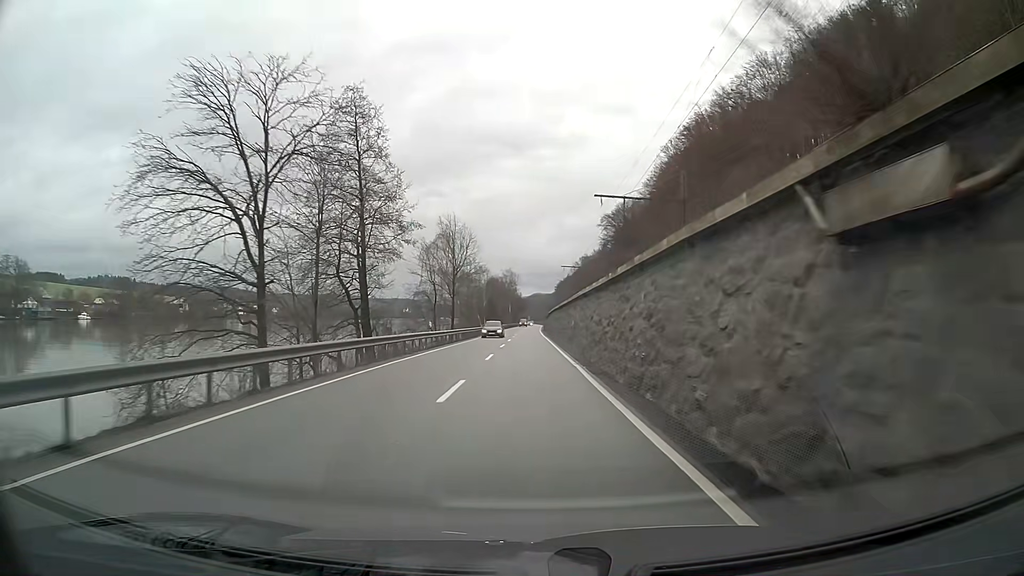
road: primary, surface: asphalt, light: Day
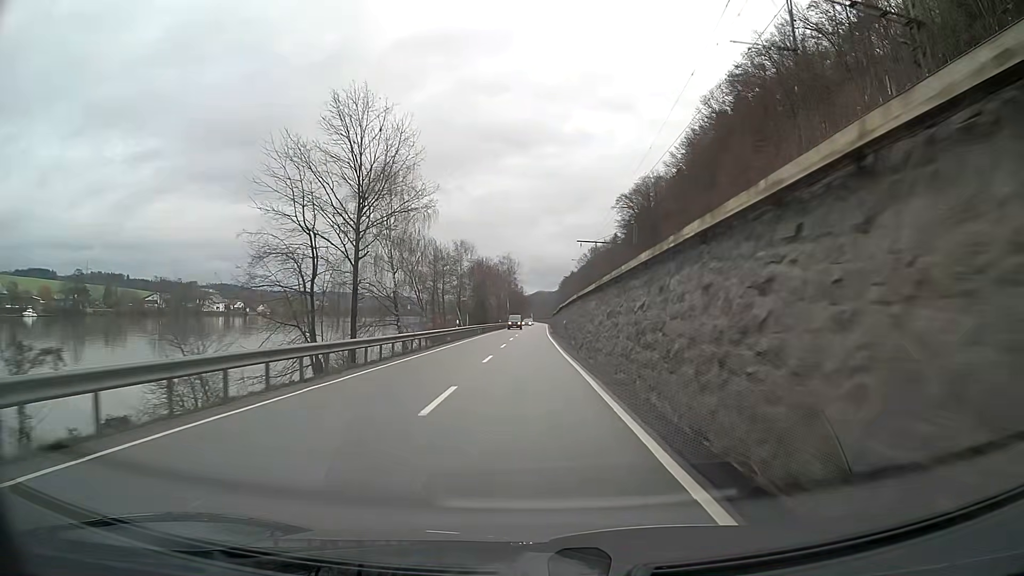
(-0.1, +37.5) m; 0°
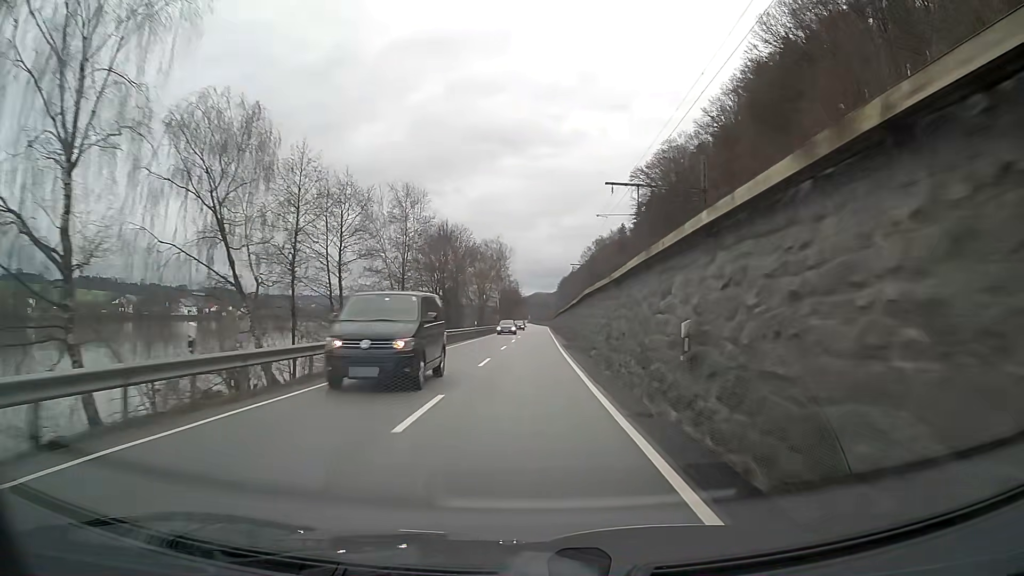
(+0.1, +37.6) m; 0°
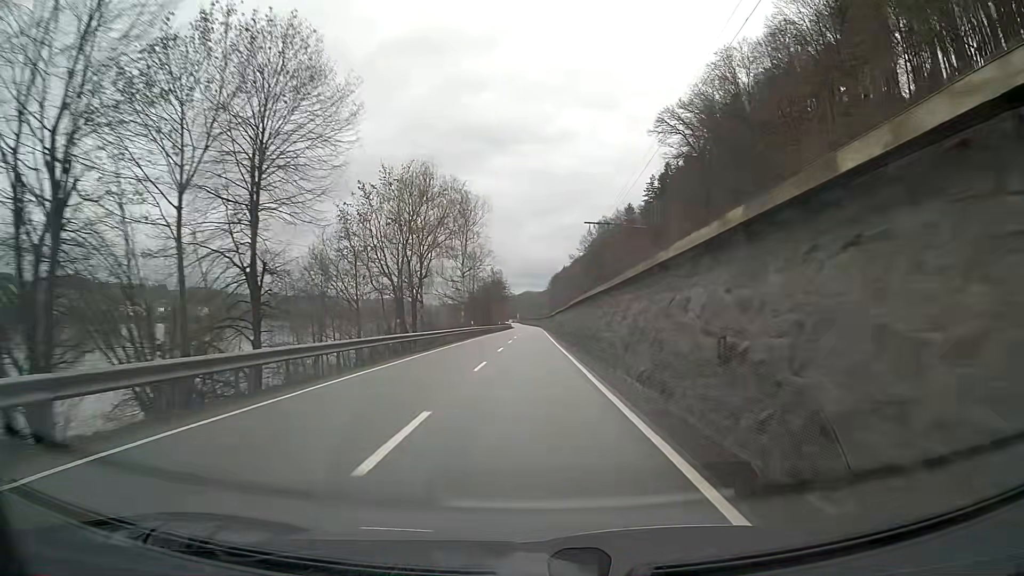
(+0.2, +50.0) m; +1°
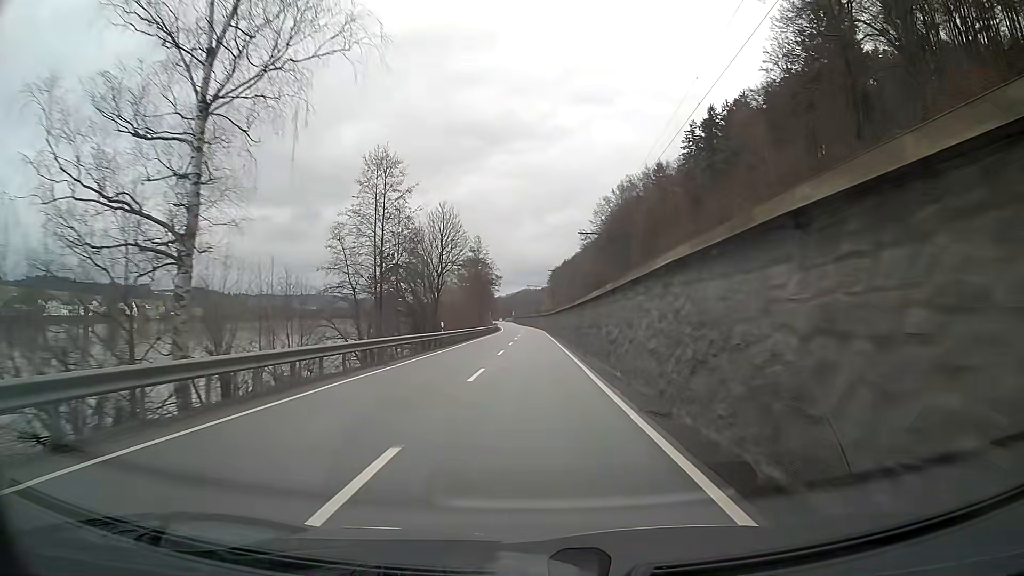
(+0.1, +62.5) m; 0°
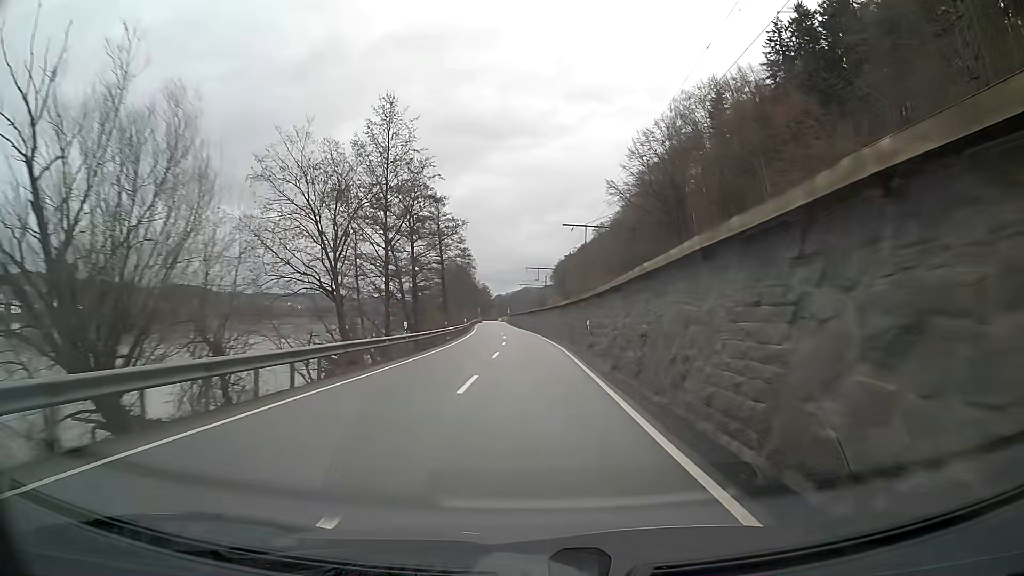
(0.0, +62.5) m; 0°
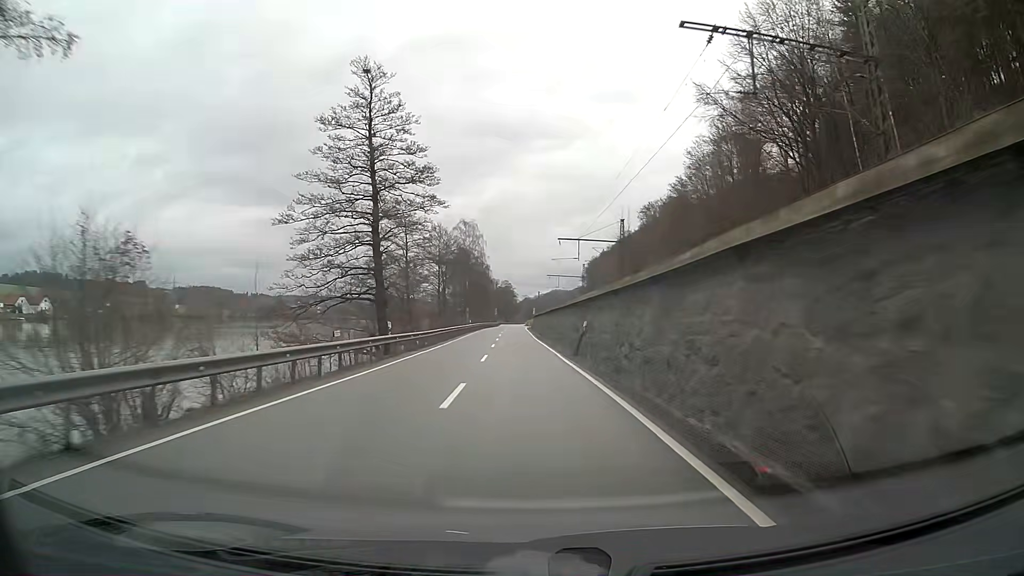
(-0.9, +50.1) m; -2°
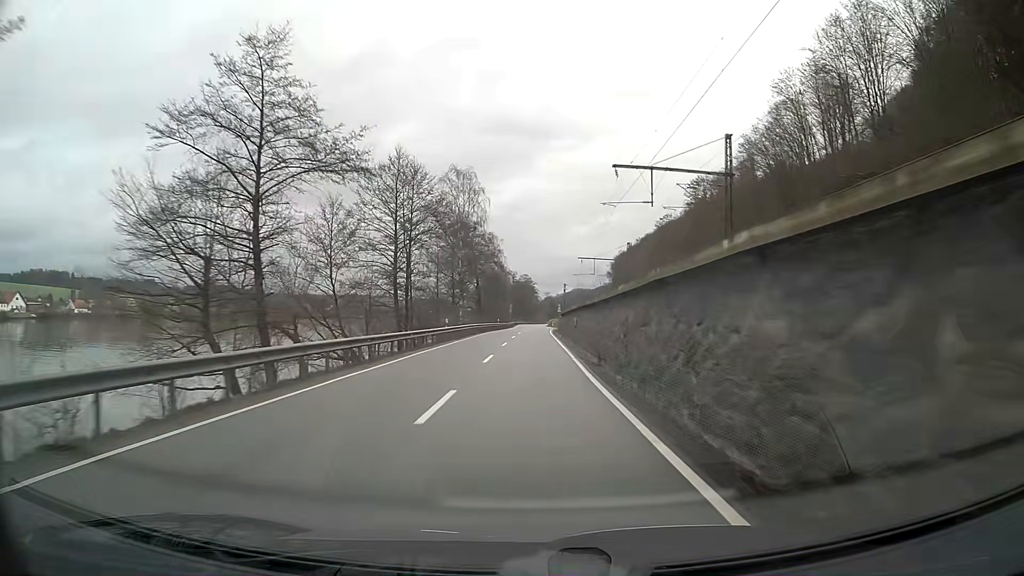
(-0.7, +37.5) m; -2°
